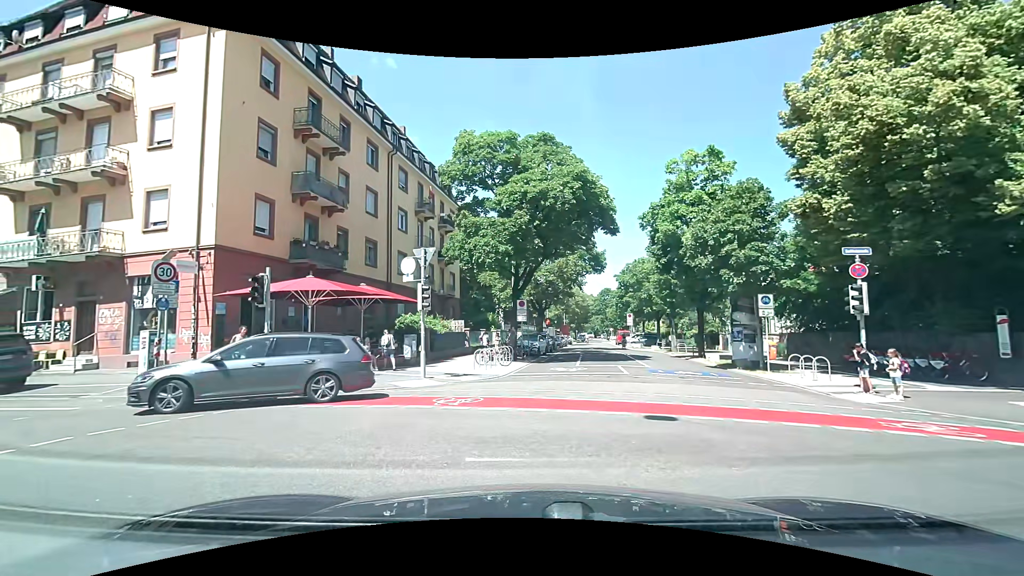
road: residential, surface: asphalt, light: Day
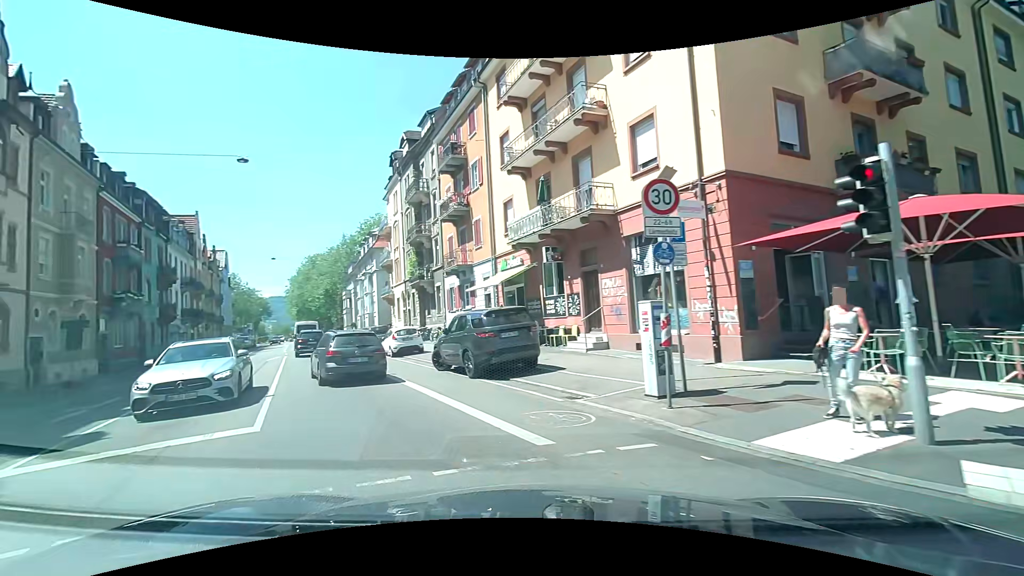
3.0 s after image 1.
(-3.9, +8.2) m; -51°
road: secondary
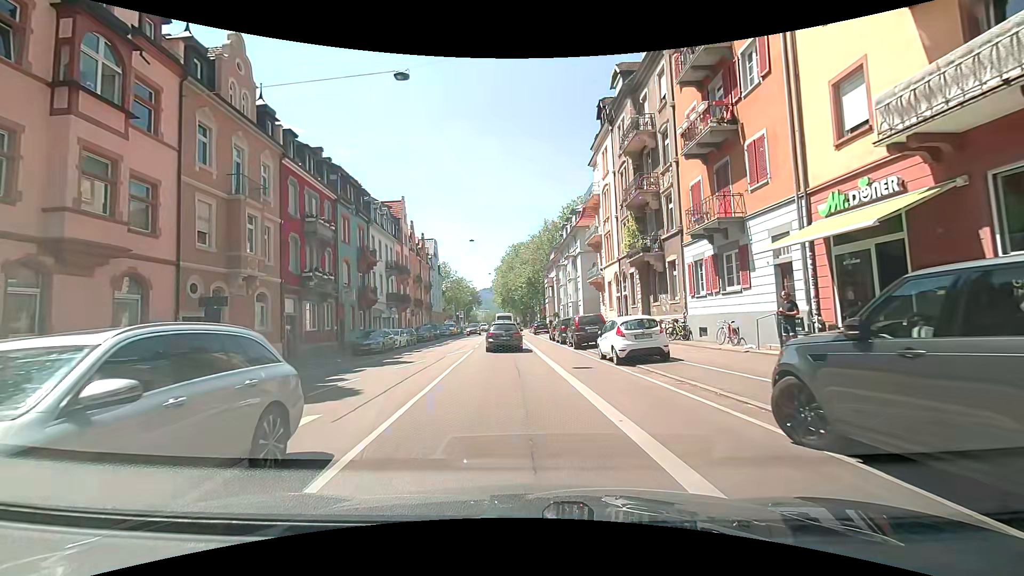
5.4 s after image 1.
(-2.9, +10.2) m; -23°
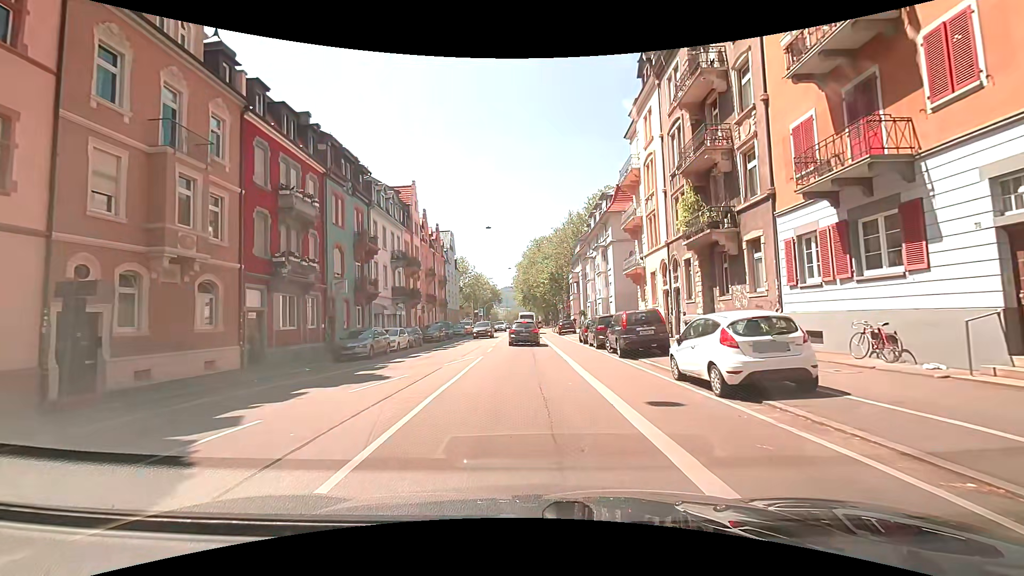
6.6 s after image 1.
(-0.2, +6.7) m; -2°
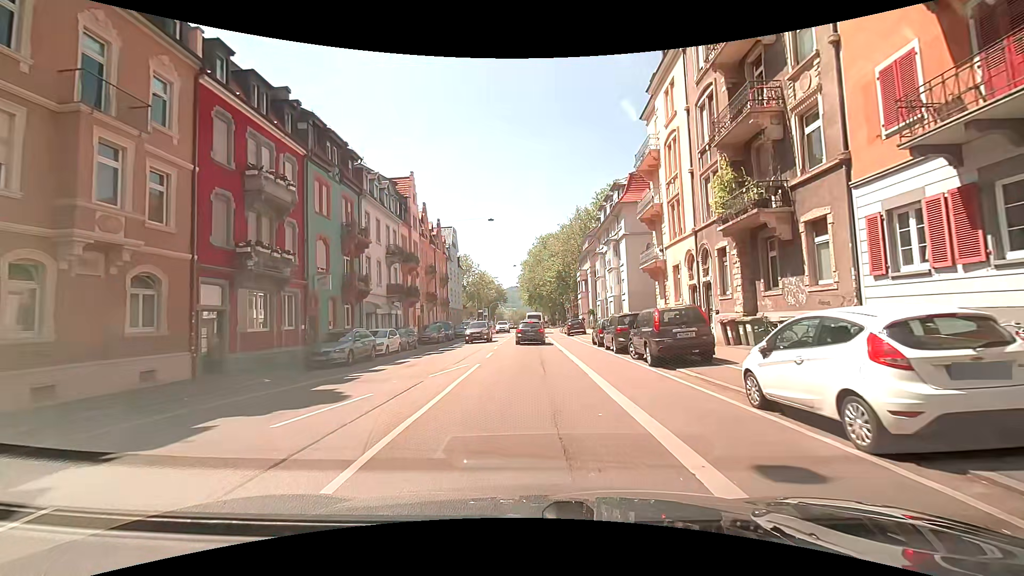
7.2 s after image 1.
(0.0, +3.7) m; 0°
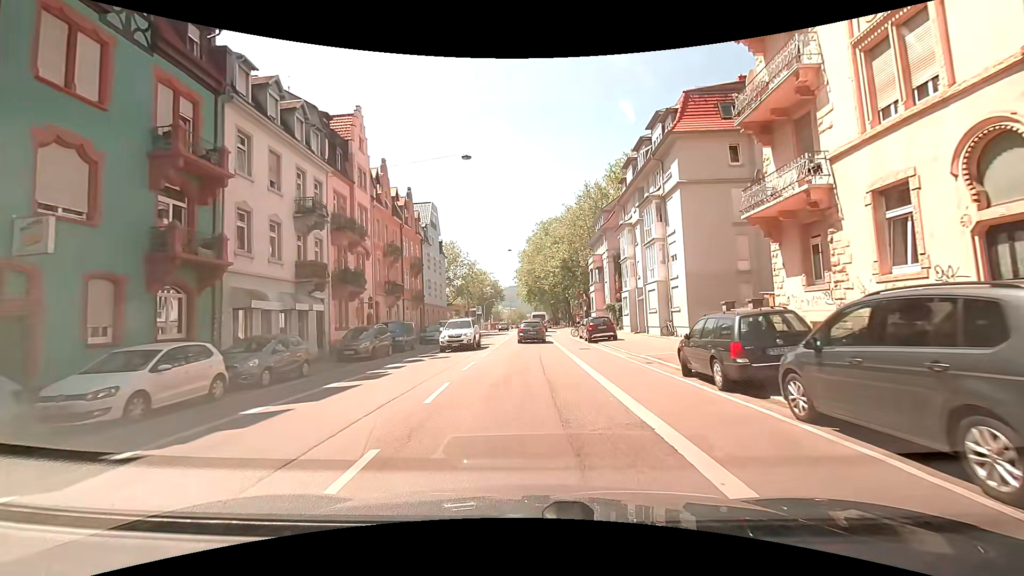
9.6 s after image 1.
(-0.3, +17.0) m; -2°
